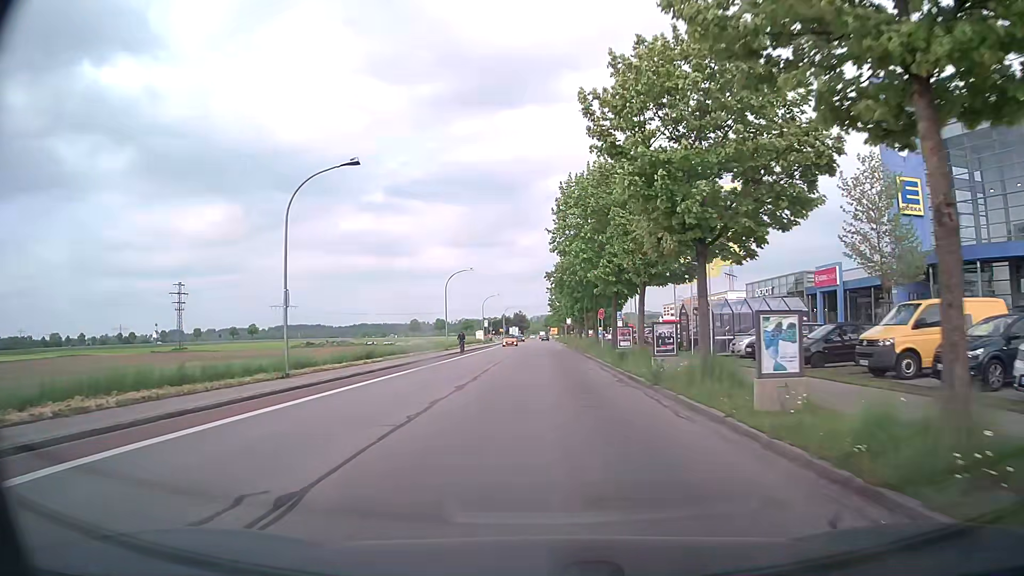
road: tertiary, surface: asphalt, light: Day
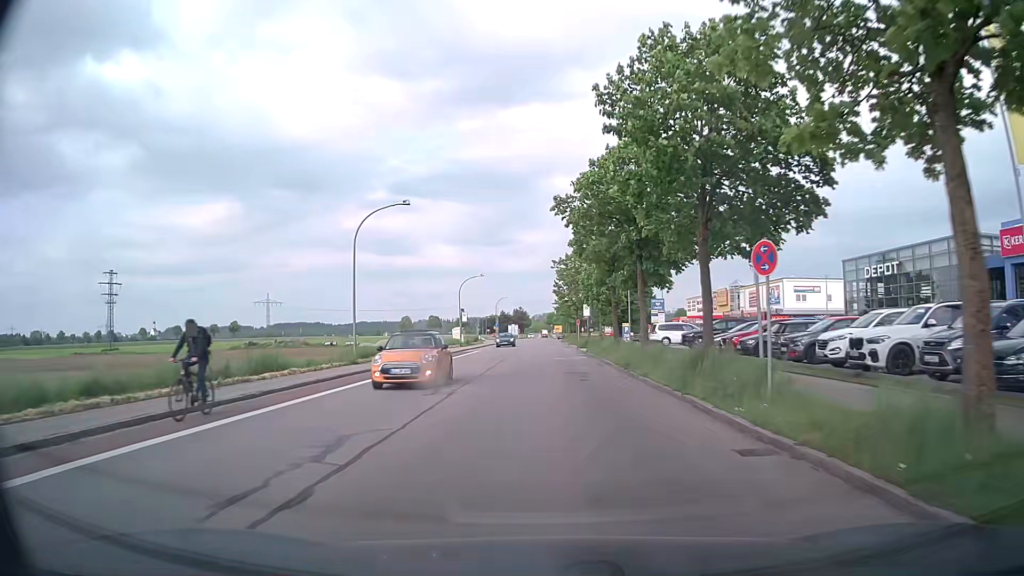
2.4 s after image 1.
(+0.2, +30.1) m; 0°
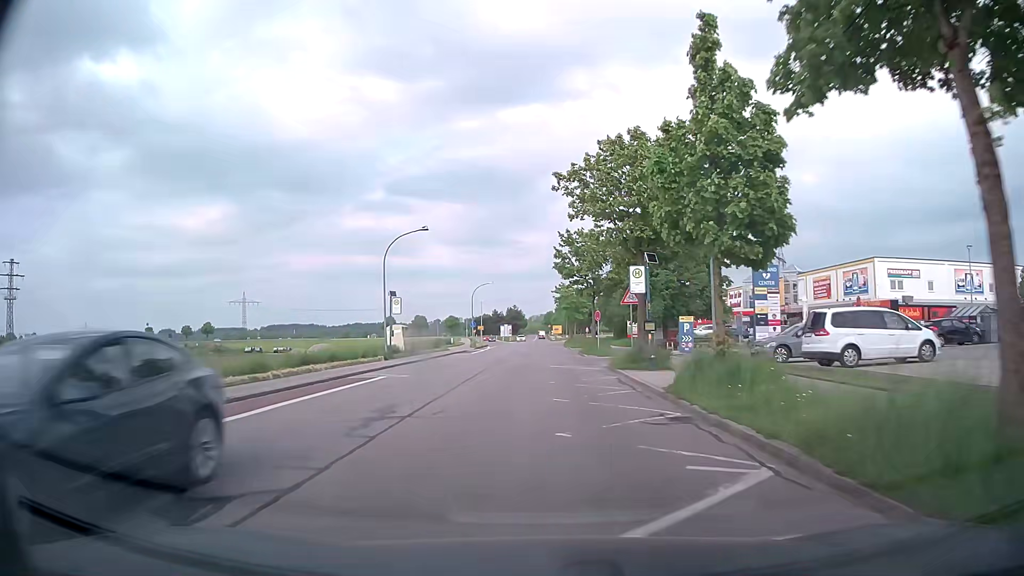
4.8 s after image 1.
(+0.3, +31.0) m; 0°
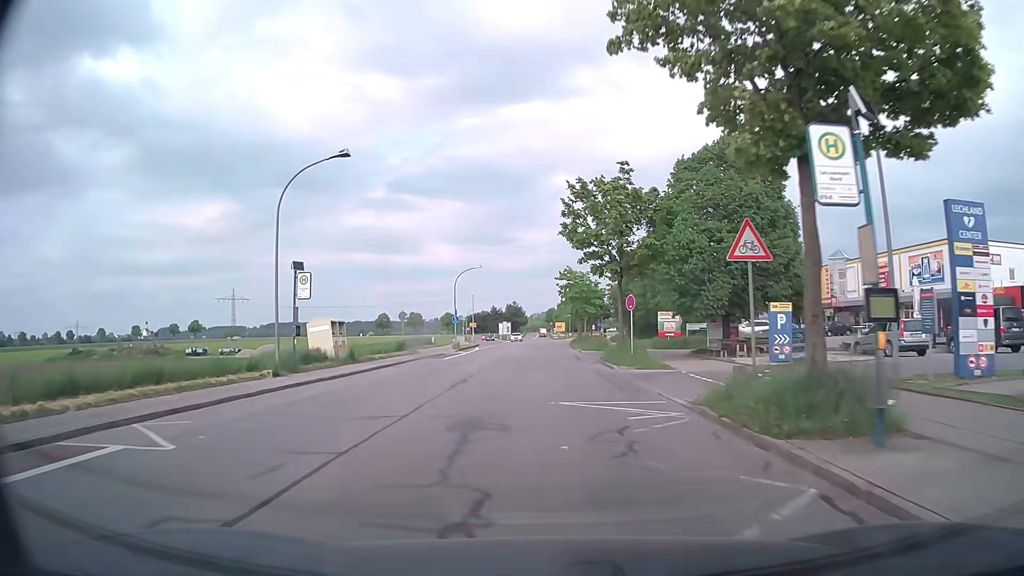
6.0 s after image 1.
(0.0, +15.7) m; +1°
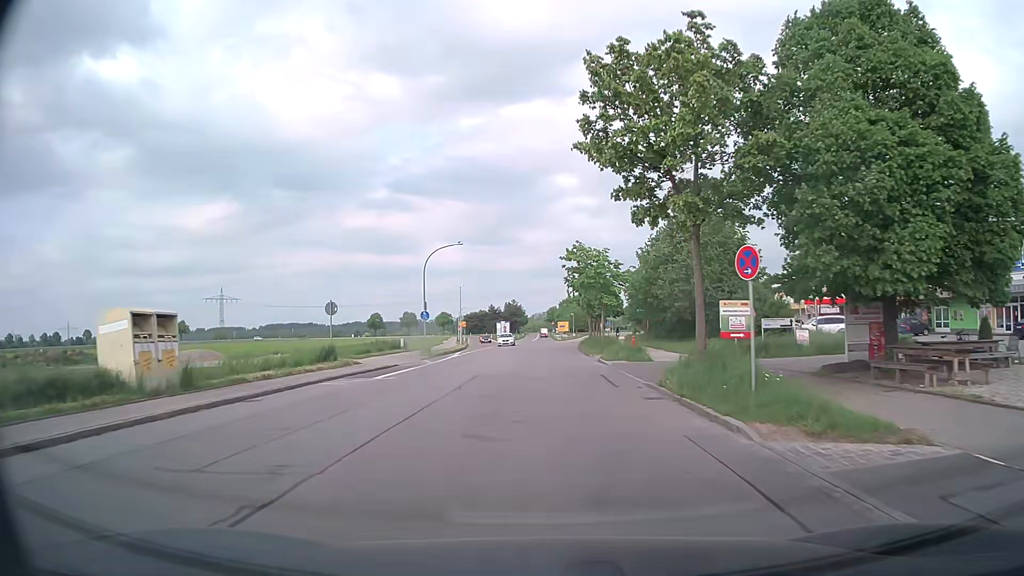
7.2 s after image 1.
(-0.1, +15.8) m; 0°
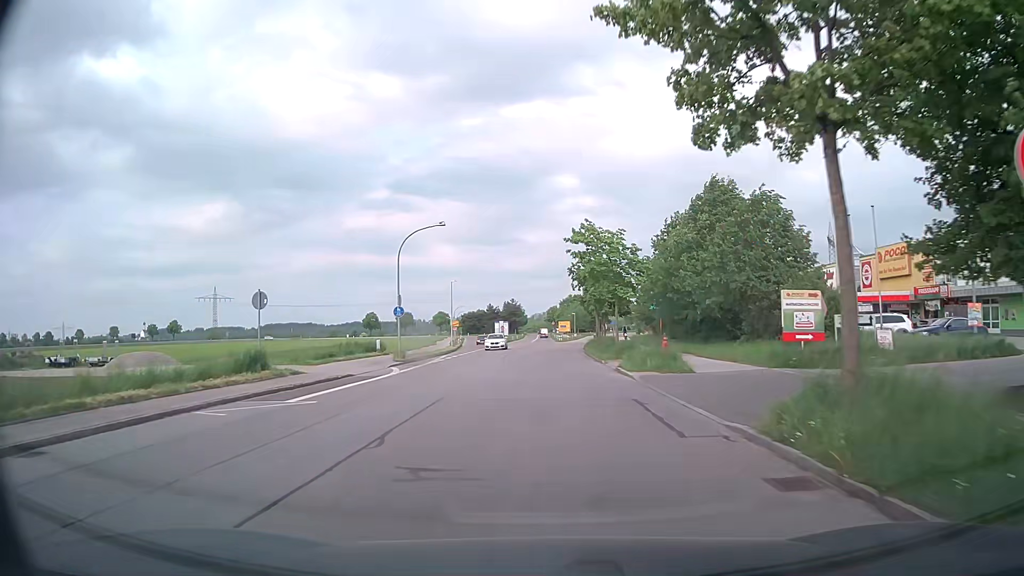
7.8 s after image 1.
(0.0, +7.9) m; 0°
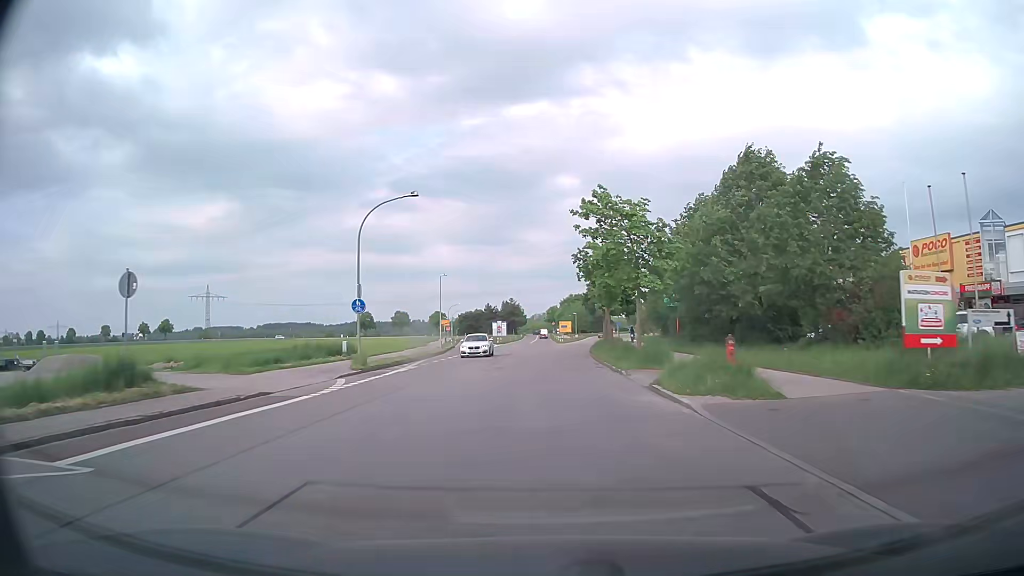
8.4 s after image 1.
(0.0, +7.9) m; 0°
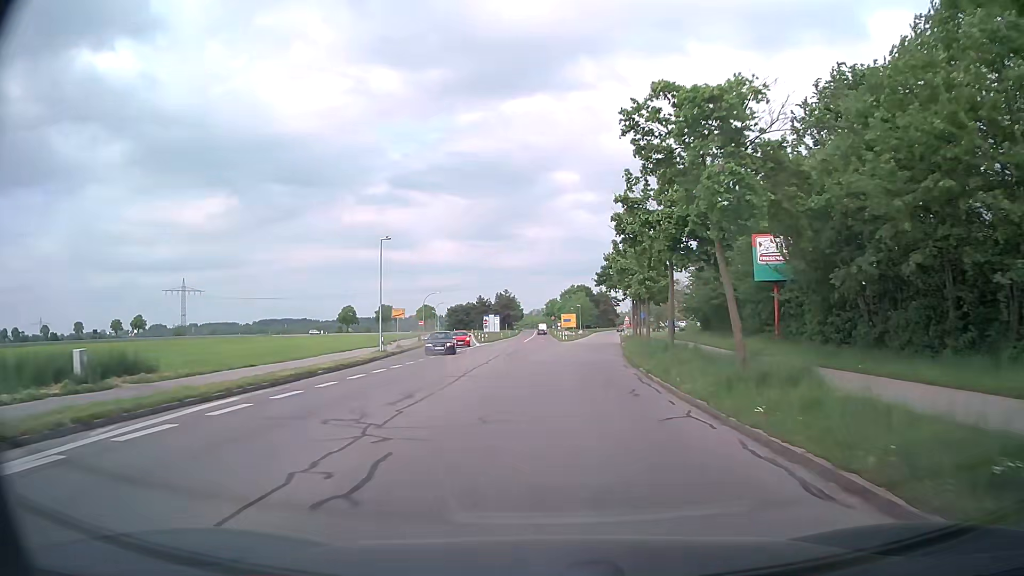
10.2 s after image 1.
(+0.1, +23.9) m; 0°
(0, +10) (0, +20) (0, +30) (0, +40) (0, +50) (0, +60) (0, +70) (0, +80) (0, +90) (0, +100) m
